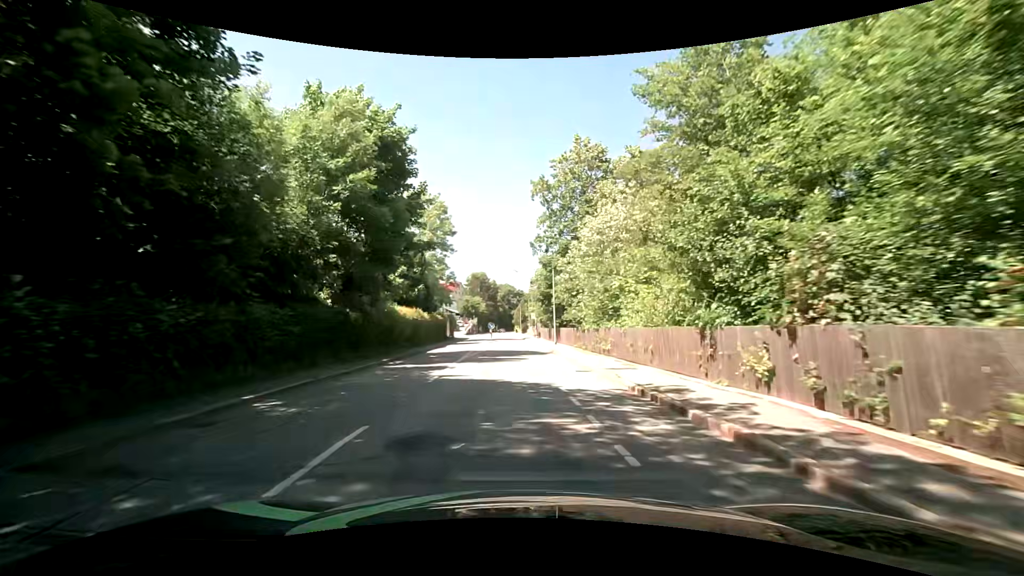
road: tertiary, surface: asphalt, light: Day
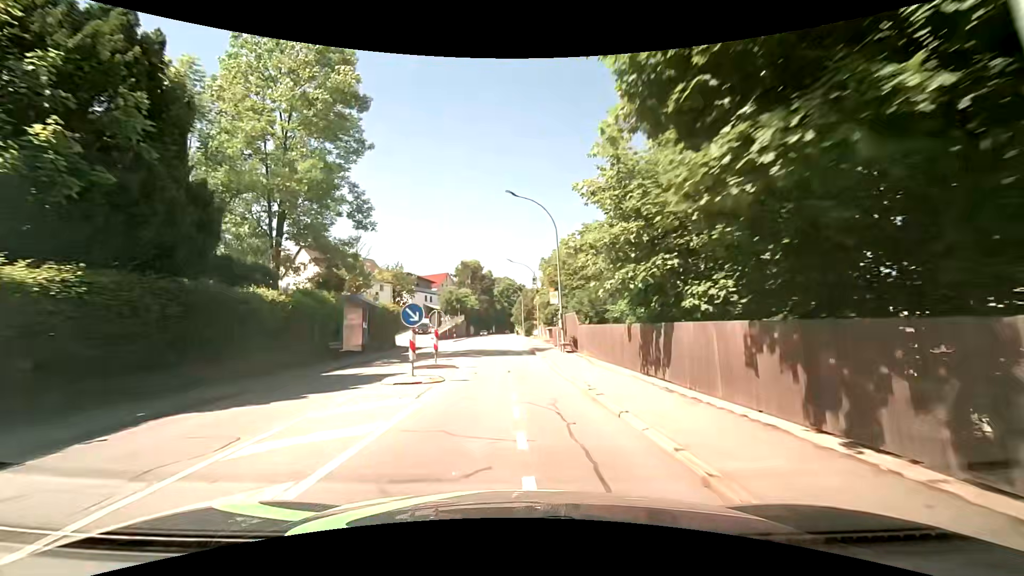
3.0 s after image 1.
(+0.2, +37.6) m; +1°
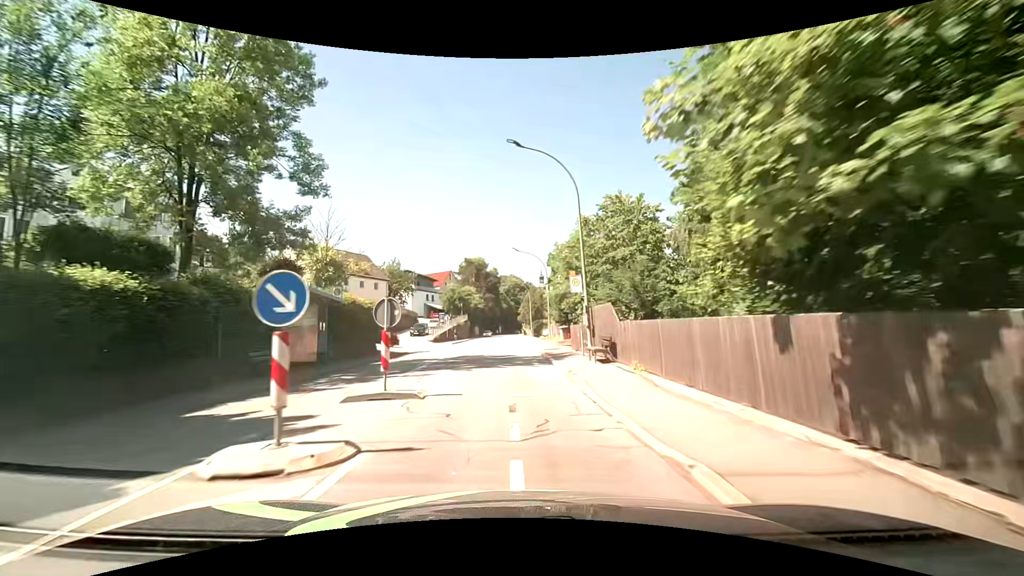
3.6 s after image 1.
(-0.1, +7.6) m; -2°
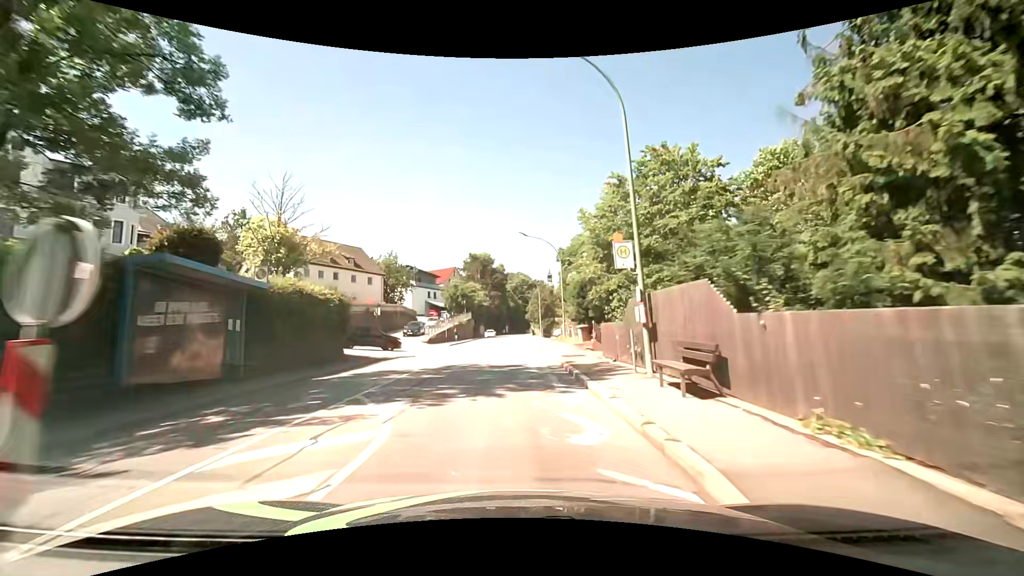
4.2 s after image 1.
(0.0, +7.6) m; -1°
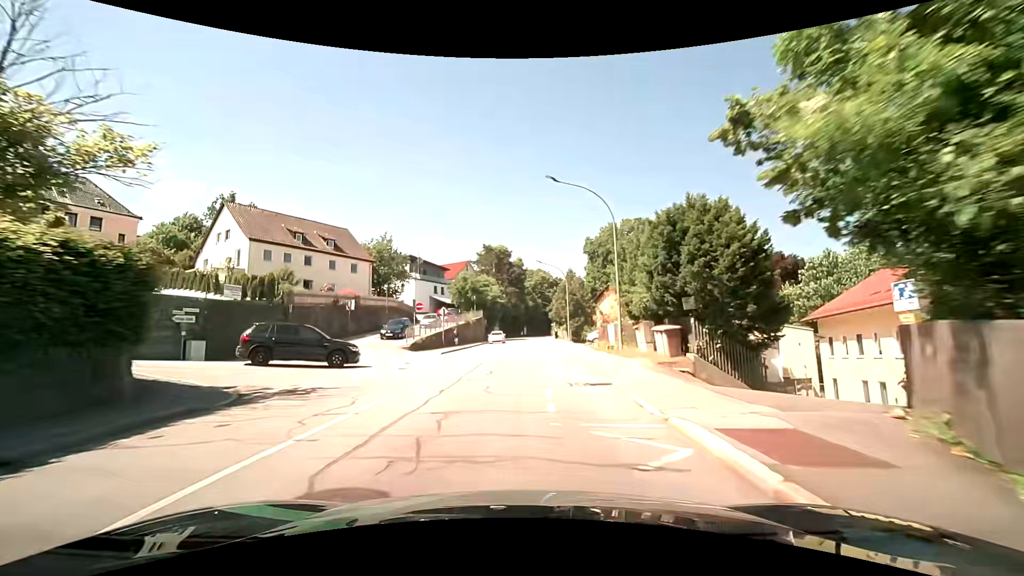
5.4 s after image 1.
(-0.2, +15.3) m; -2°
